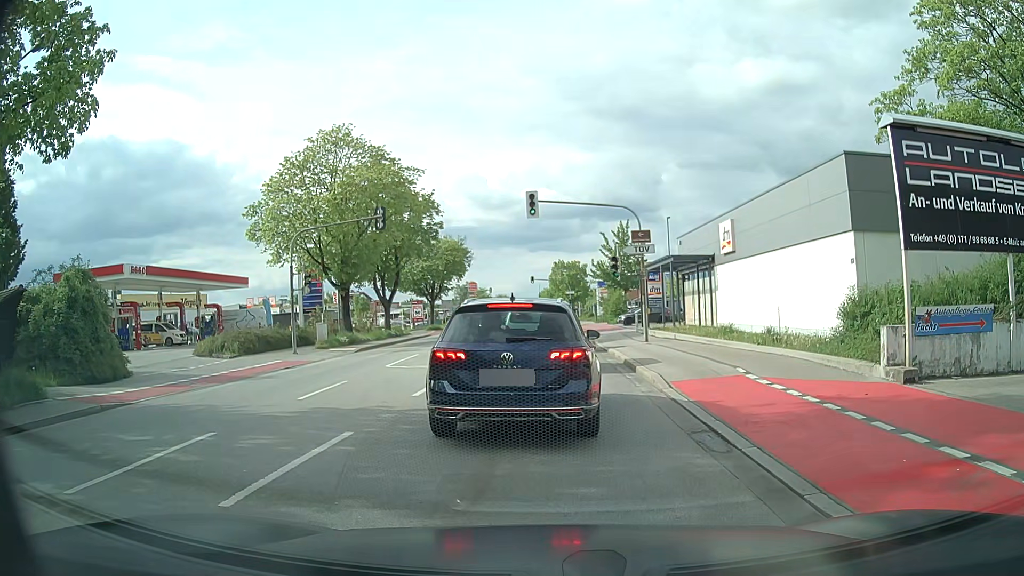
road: secondary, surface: asphalt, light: Day
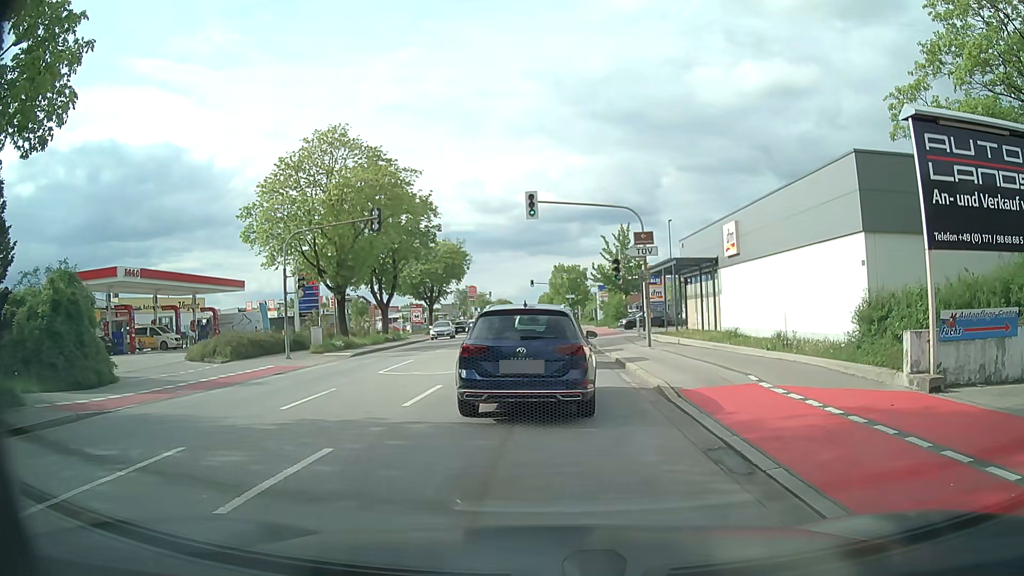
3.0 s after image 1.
(0.0, +0.8) m; 0°
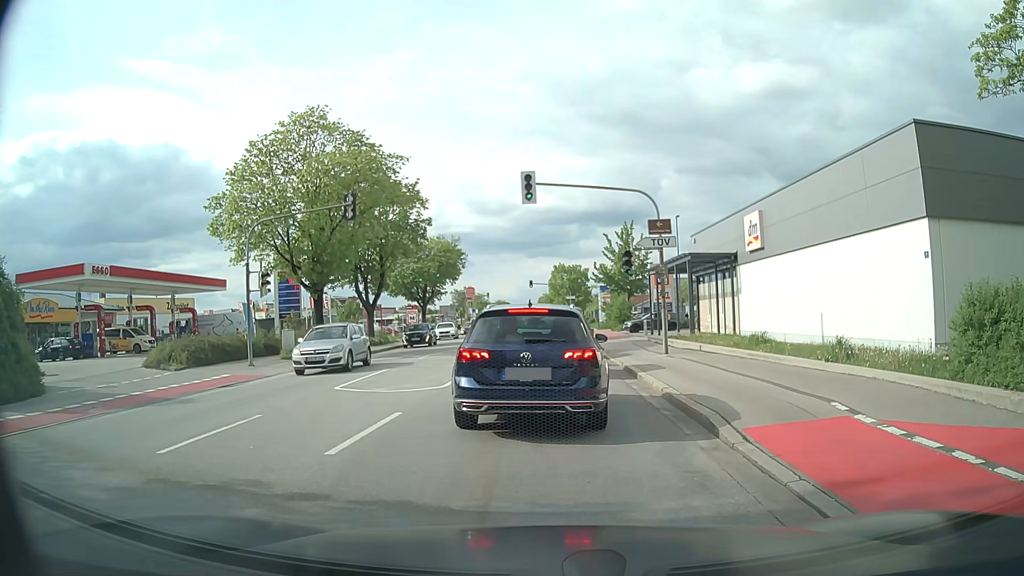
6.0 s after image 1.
(0.0, +3.7) m; -2°
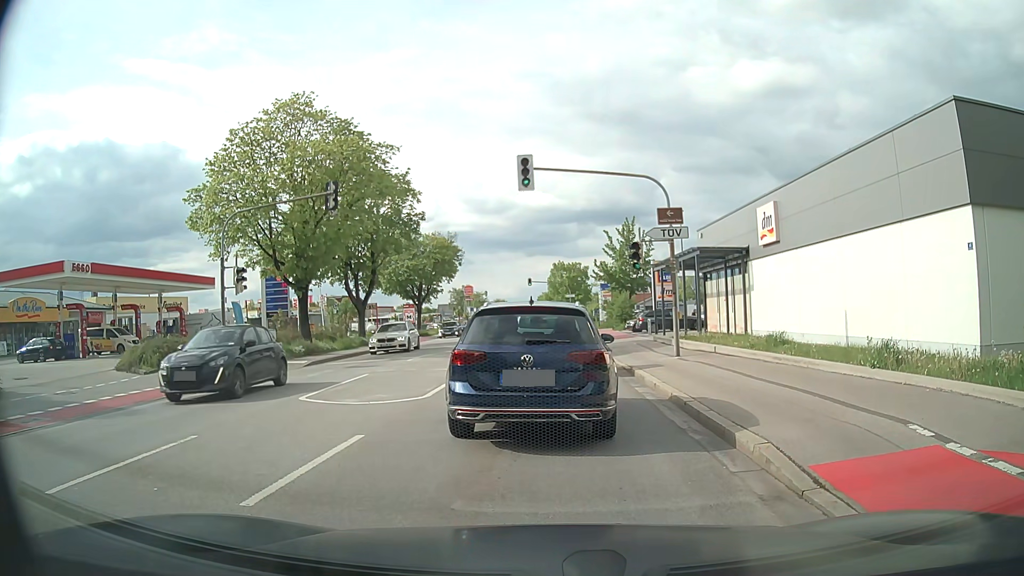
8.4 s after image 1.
(0.0, +2.0) m; 0°
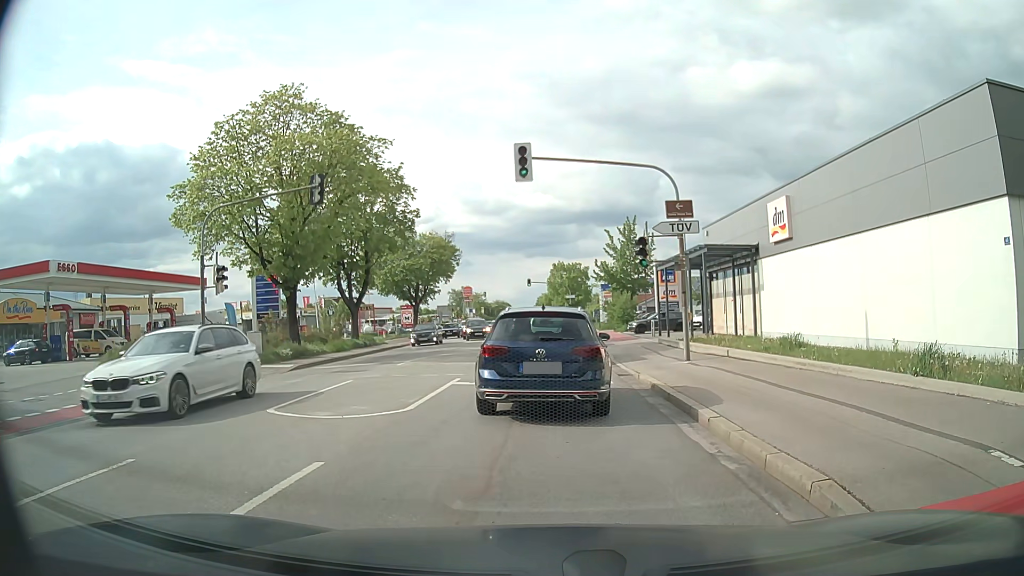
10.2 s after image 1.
(0.0, +1.5) m; 0°
